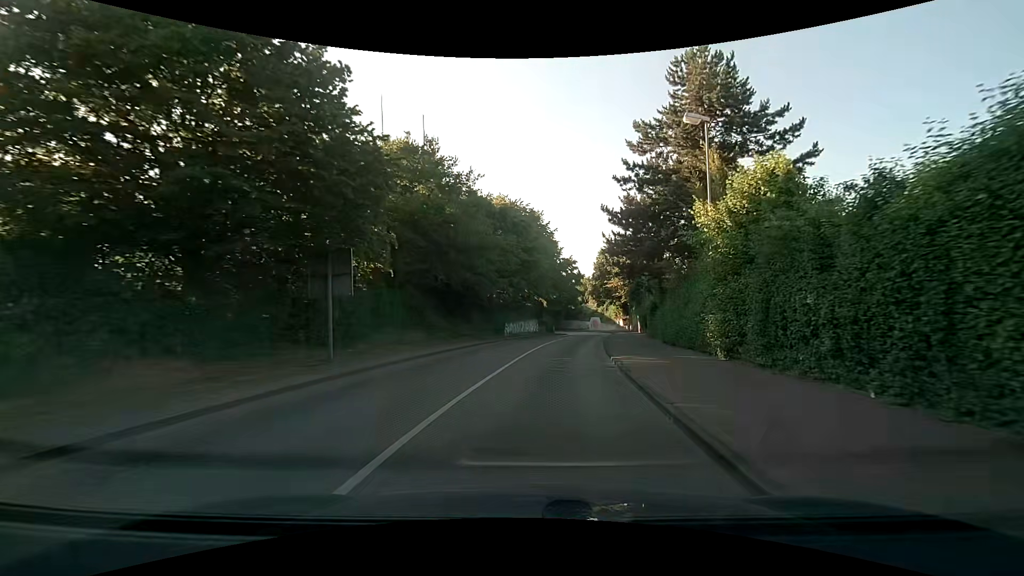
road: tertiary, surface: asphalt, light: Day
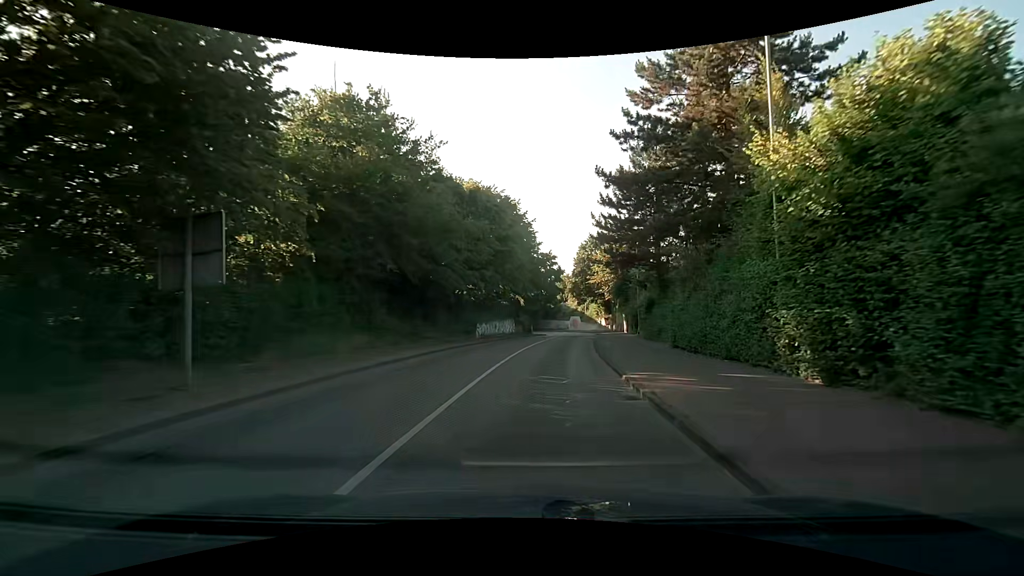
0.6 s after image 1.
(+0.2, +6.2) m; +3°
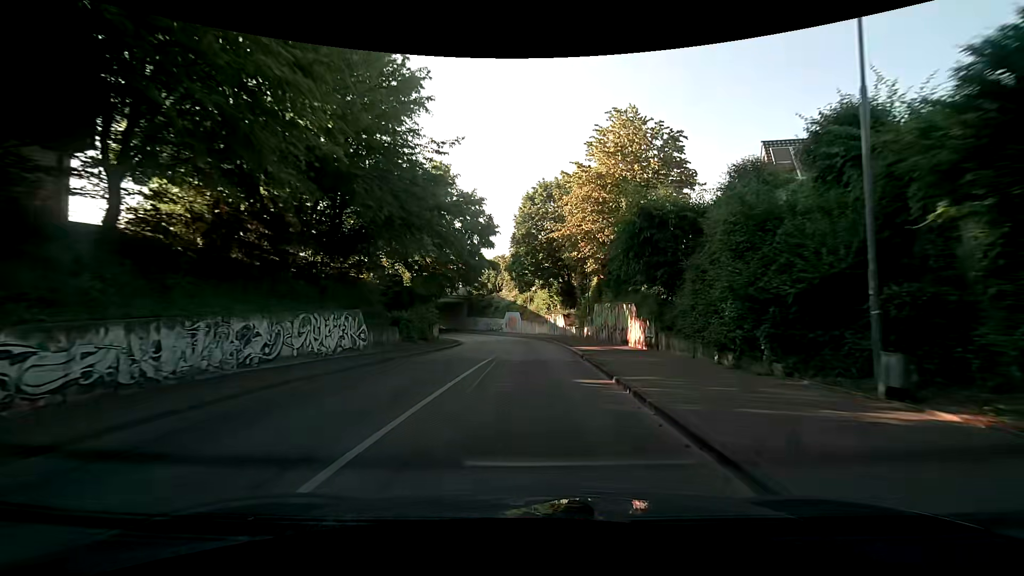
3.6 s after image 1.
(+2.3, +34.5) m; +7°
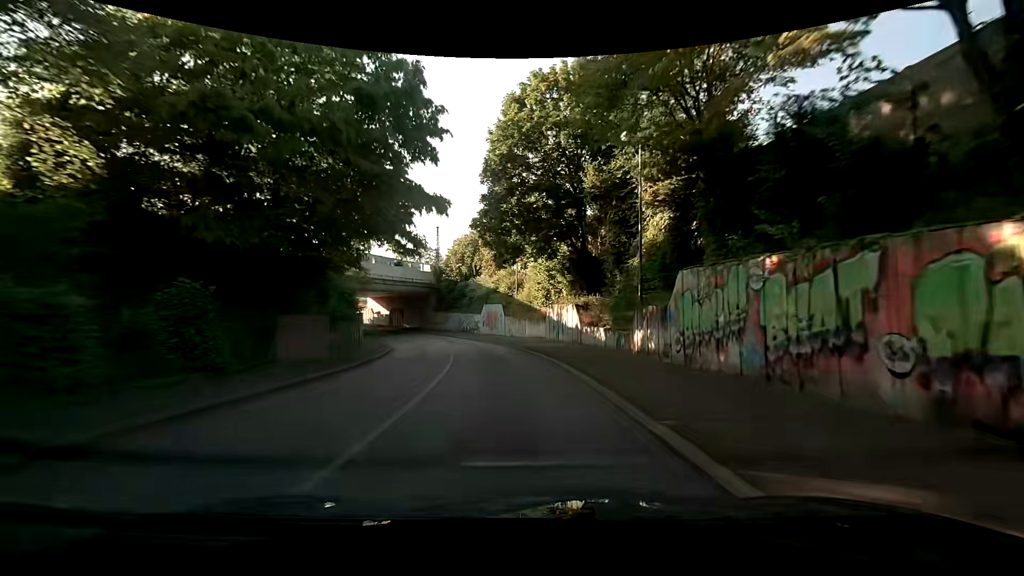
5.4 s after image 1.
(+0.4, +22.4) m; +1°
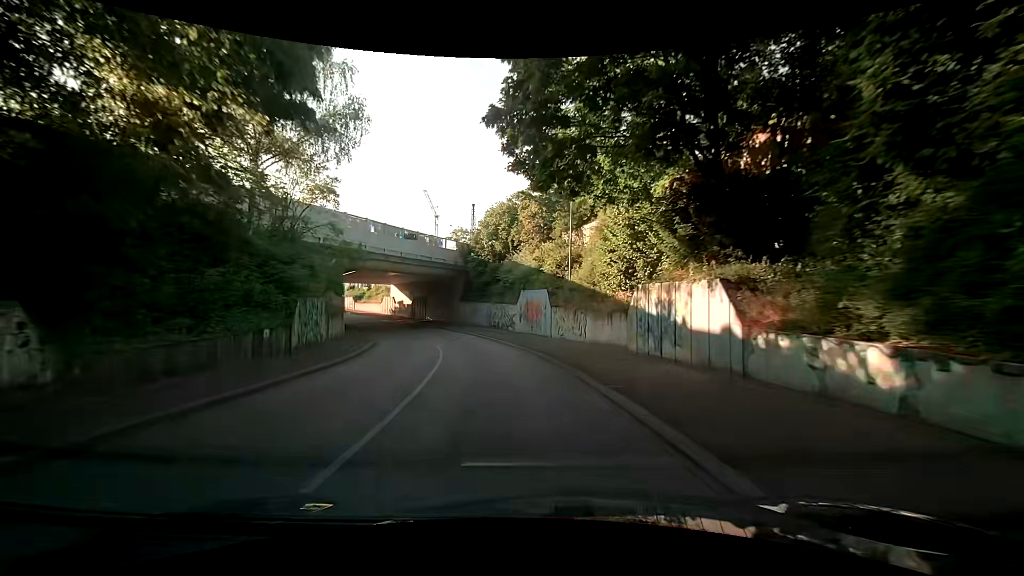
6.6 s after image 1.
(-0.6, +14.8) m; -4°
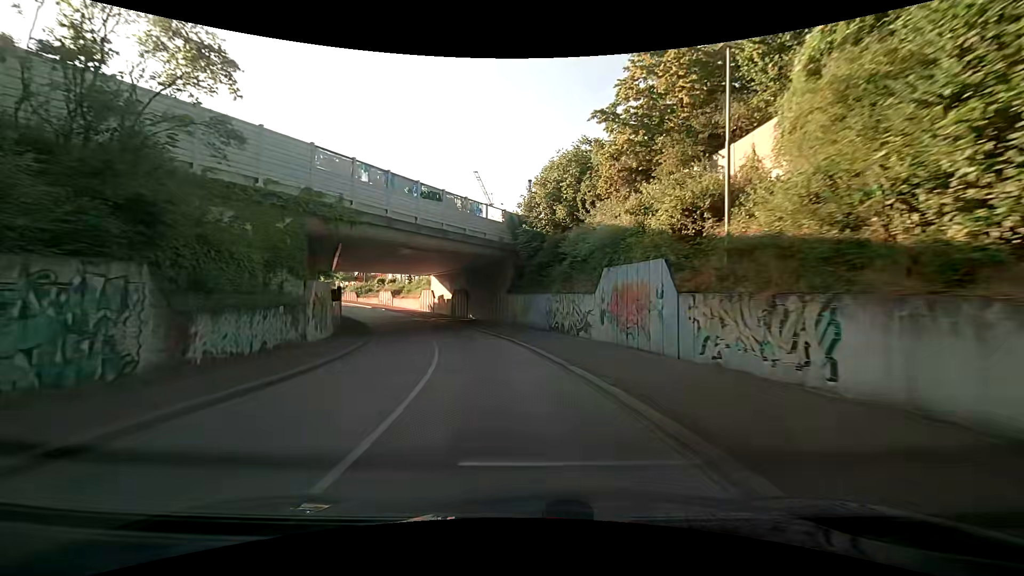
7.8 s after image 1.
(-1.0, +14.6) m; -8°
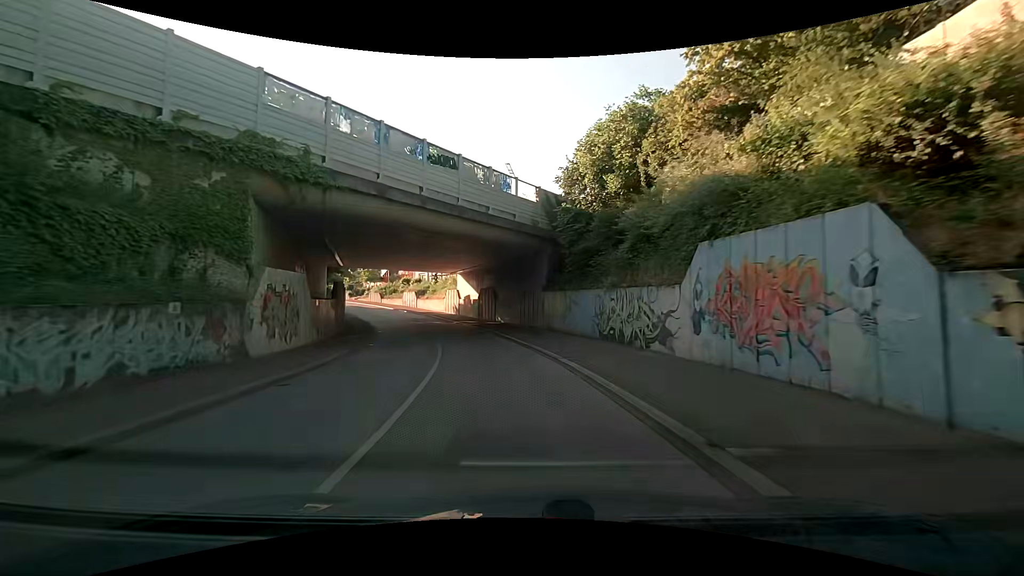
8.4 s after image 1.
(-0.1, +7.2) m; -3°
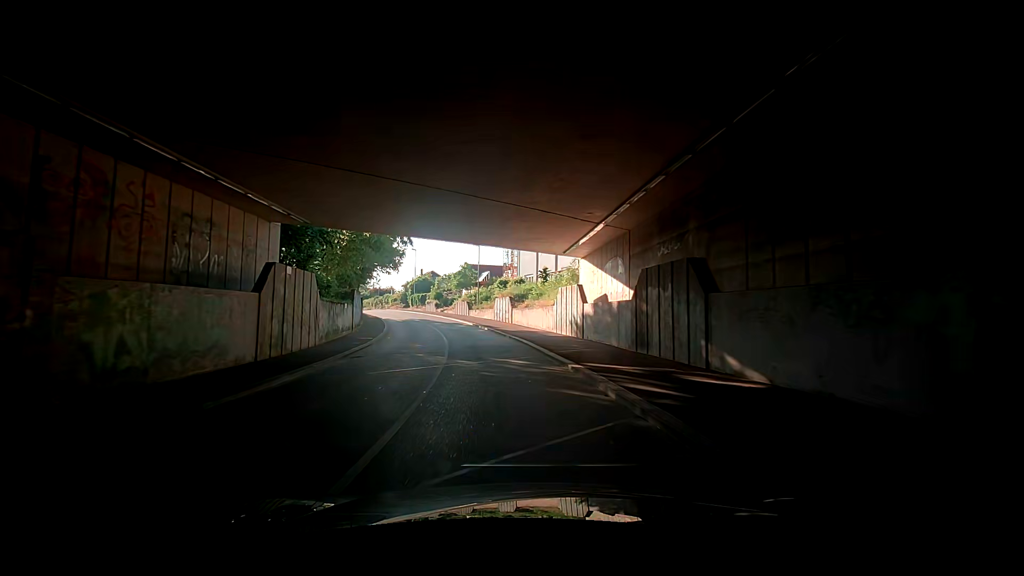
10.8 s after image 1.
(-3.2, +28.7) m; -9°
